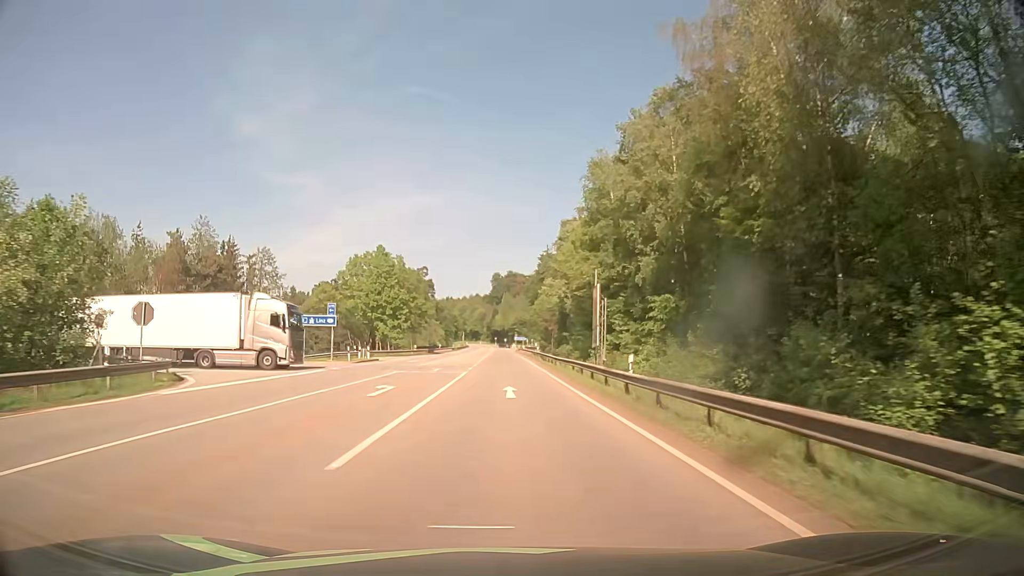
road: secondary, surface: asphalt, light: Day
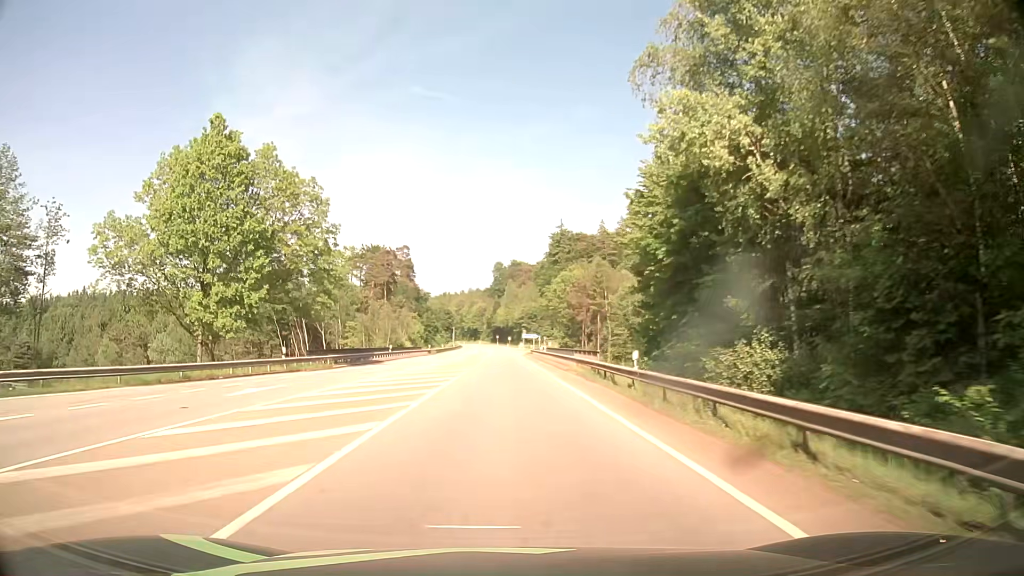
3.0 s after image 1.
(-0.2, +55.5) m; -1°
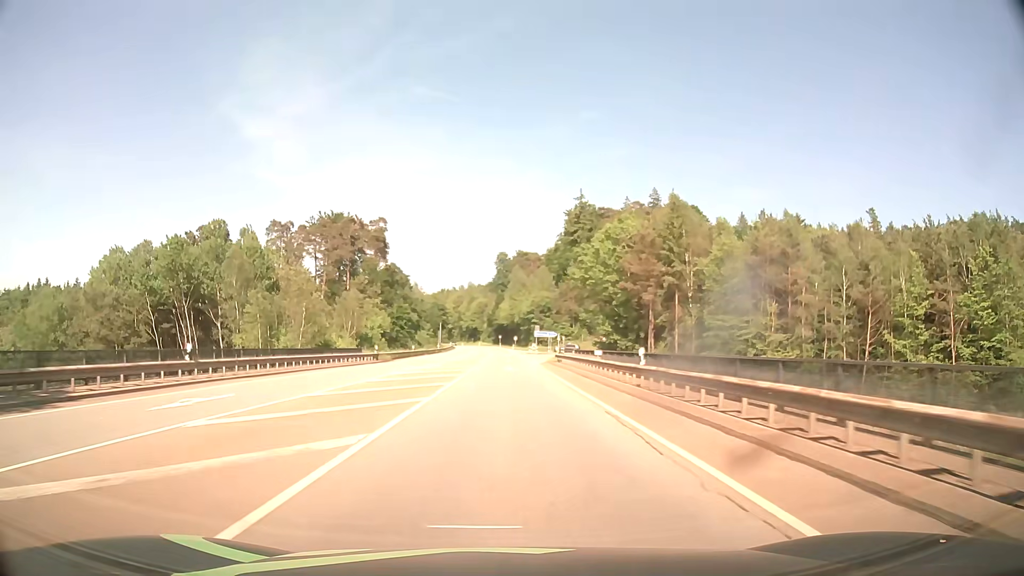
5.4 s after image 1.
(0.0, +44.4) m; 0°
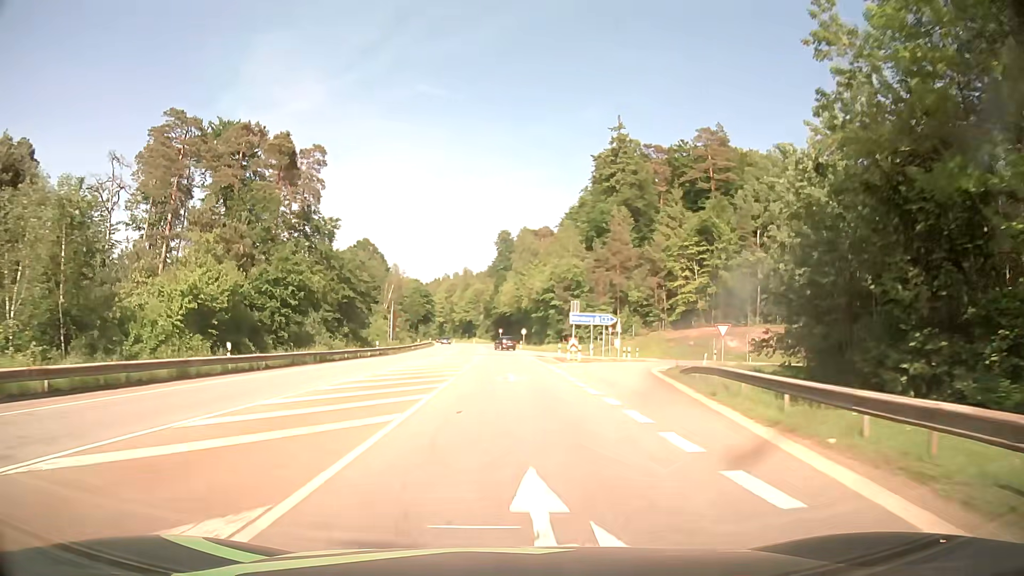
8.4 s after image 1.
(+0.1, +55.5) m; 0°
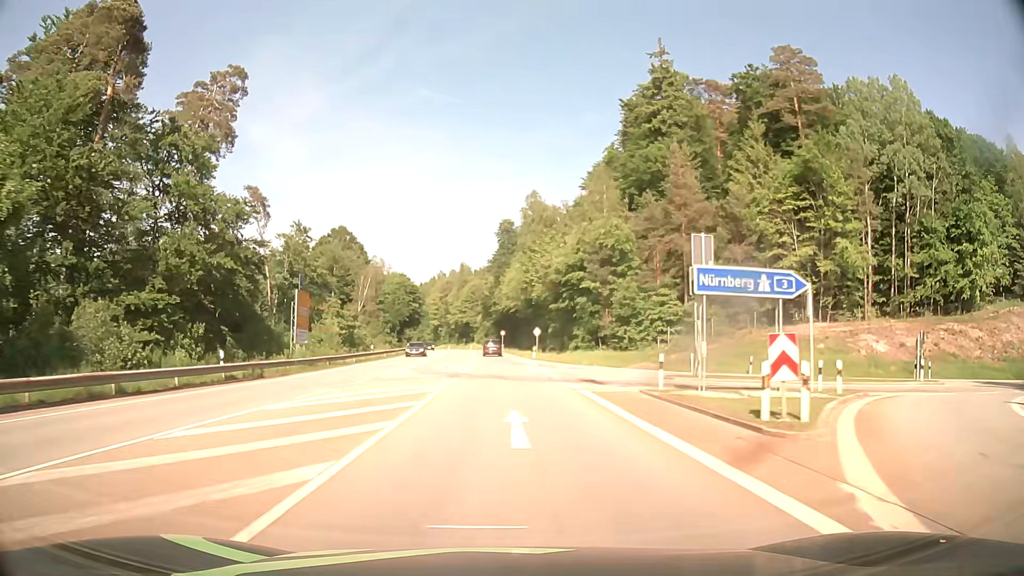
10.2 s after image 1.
(-0.1, +33.2) m; 0°
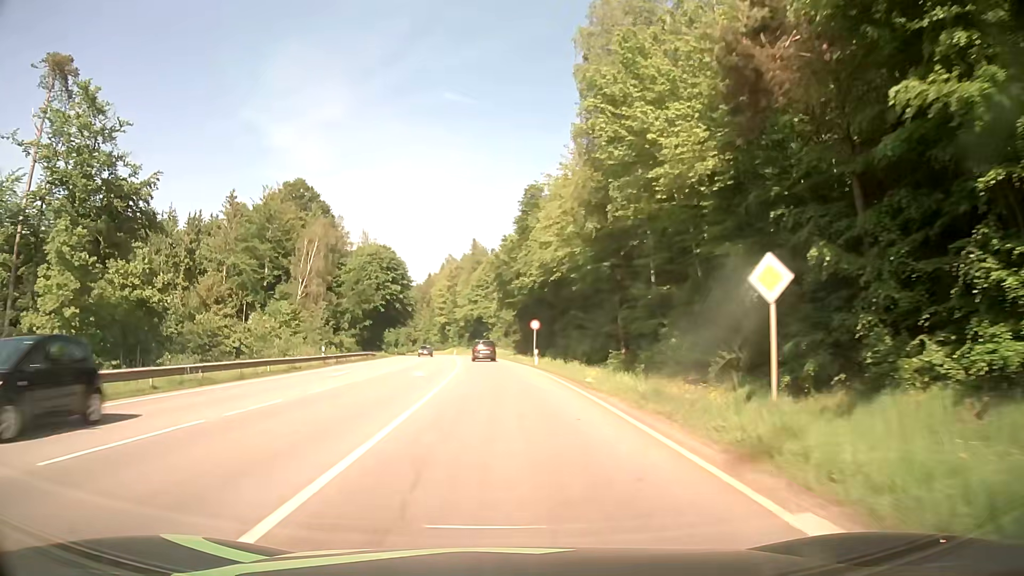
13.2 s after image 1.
(-0.7, +54.5) m; -2°
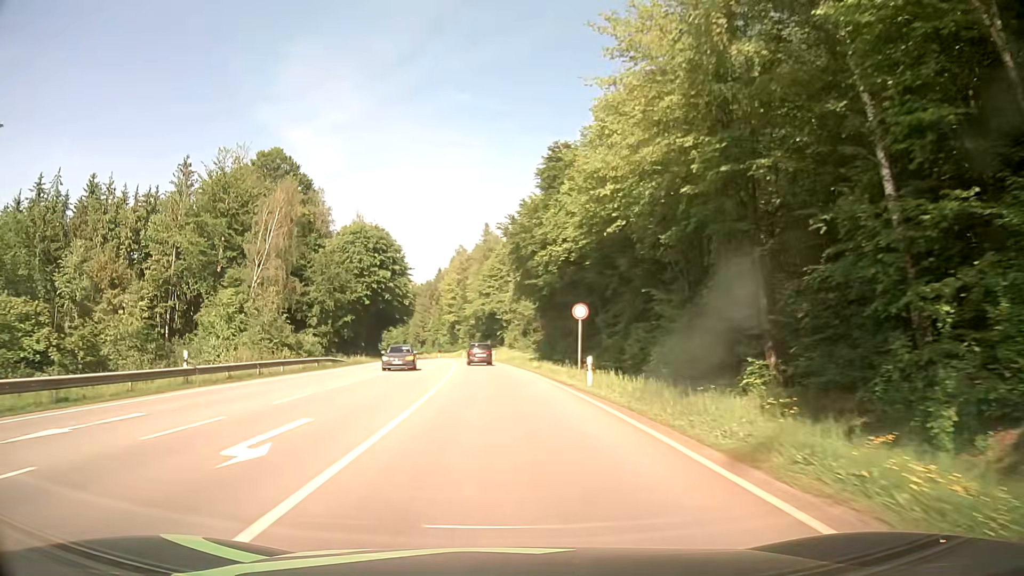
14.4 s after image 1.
(-0.2, +21.4) m; -1°
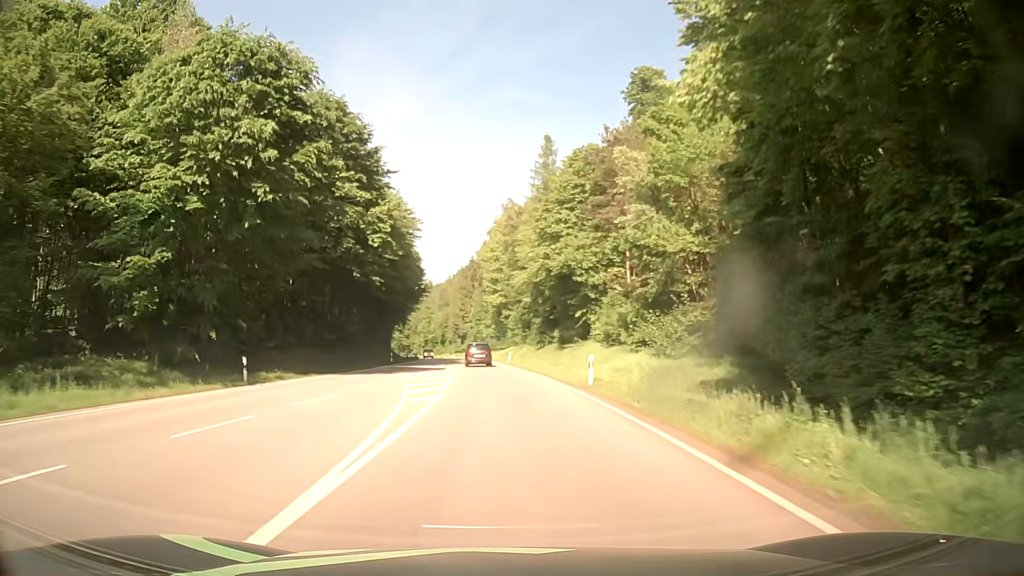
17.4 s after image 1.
(-2.4, +54.1) m; -5°
(0, +10) (0, +20) (-1, +30) (-1, +40) (-2, +50) (-3, +60) (-4, +70) (-5, +80) (-6, +90) (-7, +100) m
